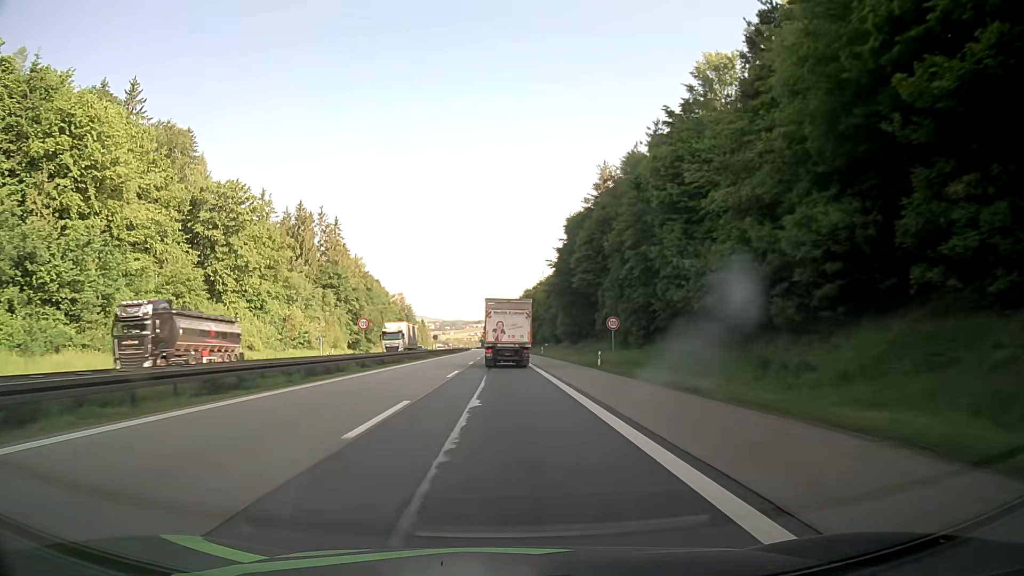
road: motorway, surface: asphalt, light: Day
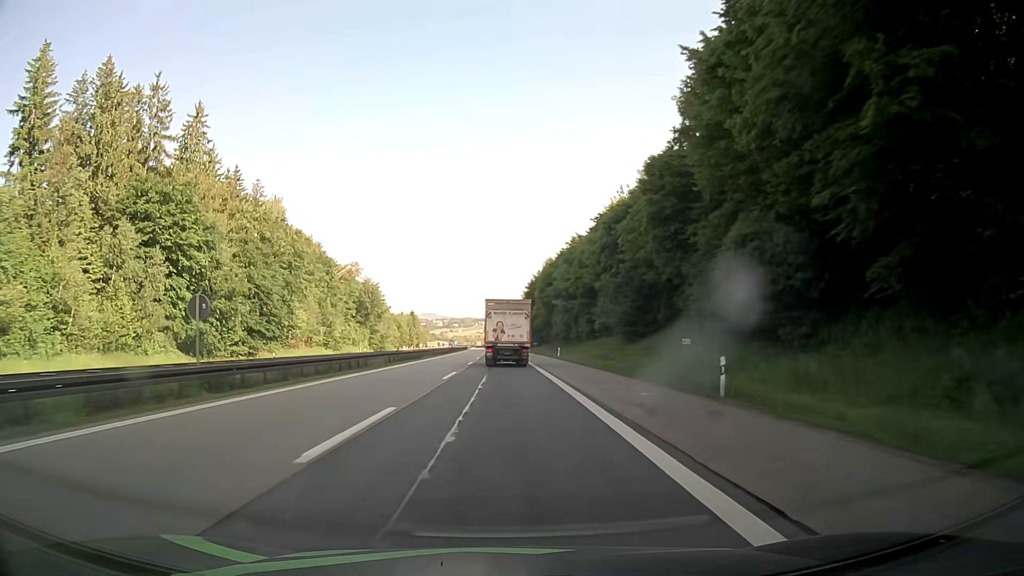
(-0.1, +74.0) m; 0°
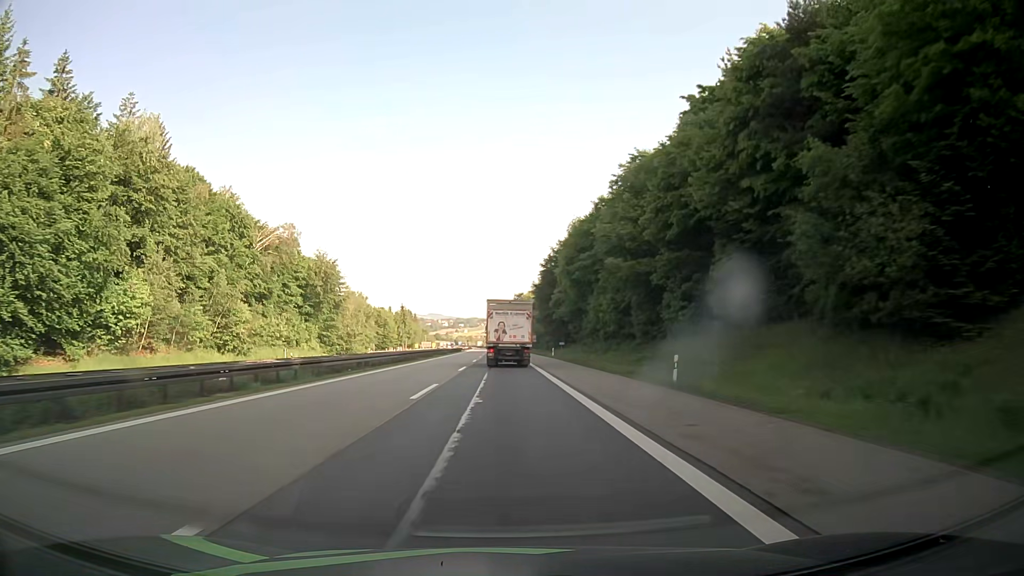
(-0.3, +45.2) m; -1°
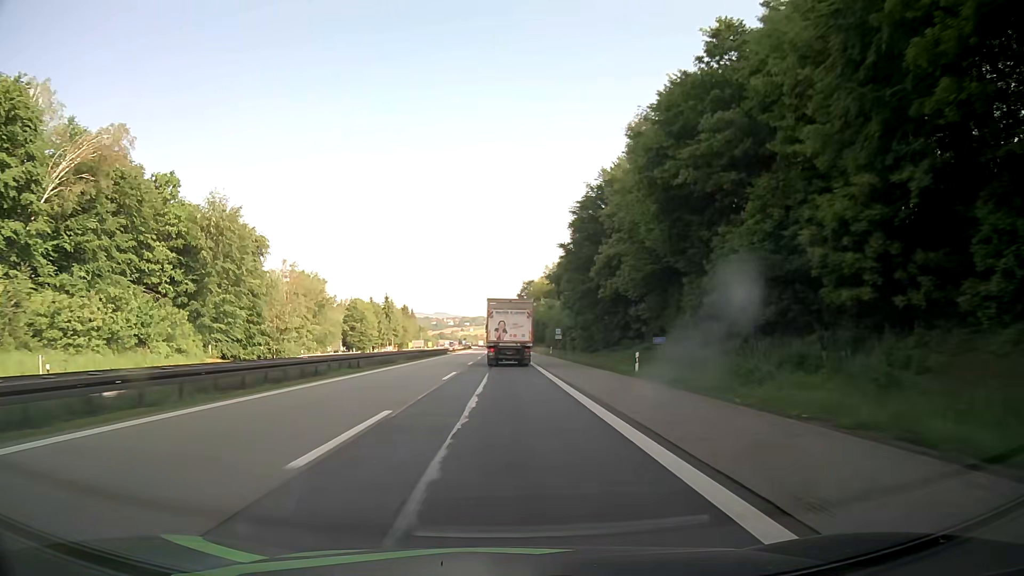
(-0.4, +45.4) m; -1°
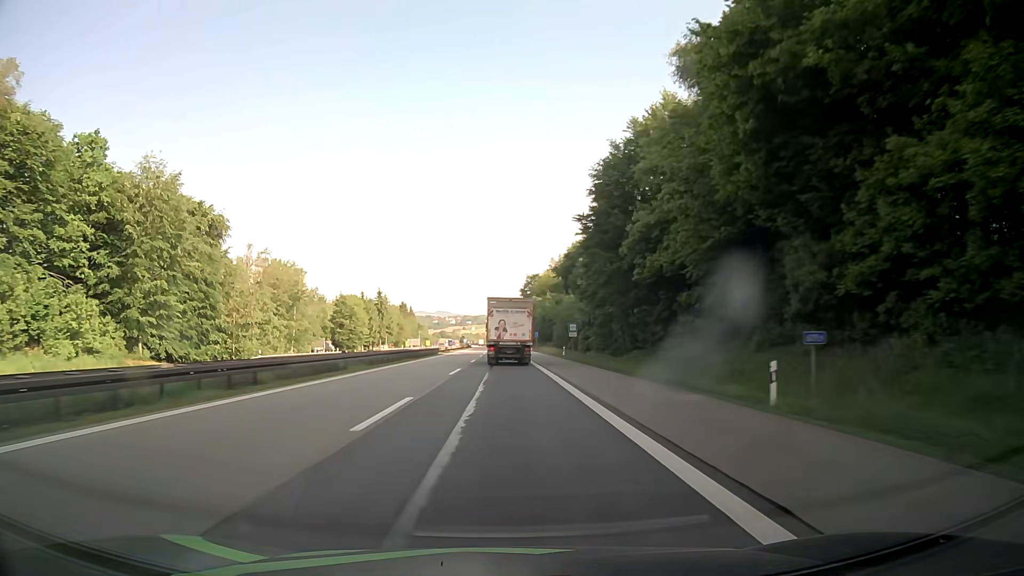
(0.0, +15.1) m; -1°
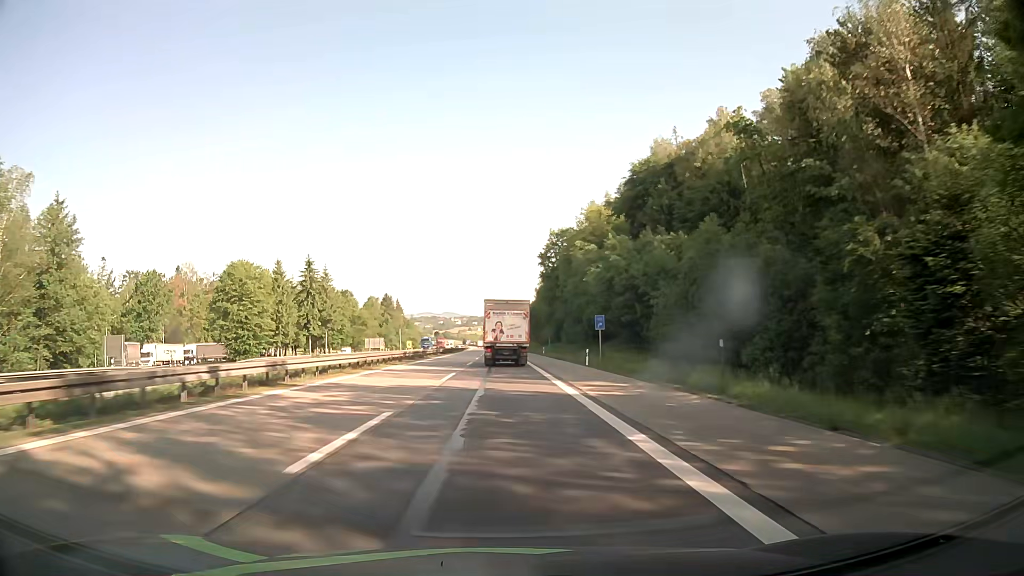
(0.0, +75.2) m; 0°
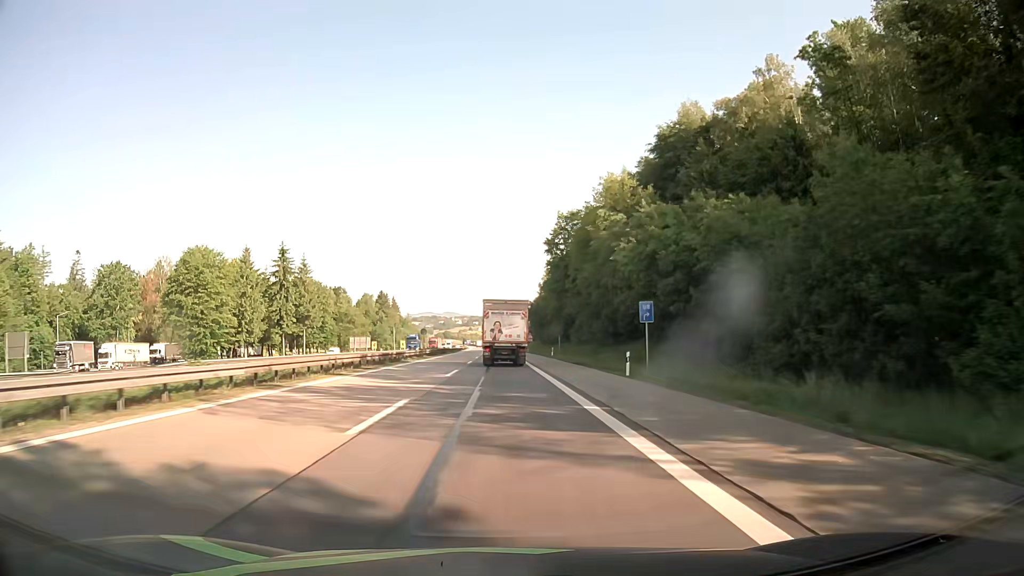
(0.0, +14.9) m; 0°
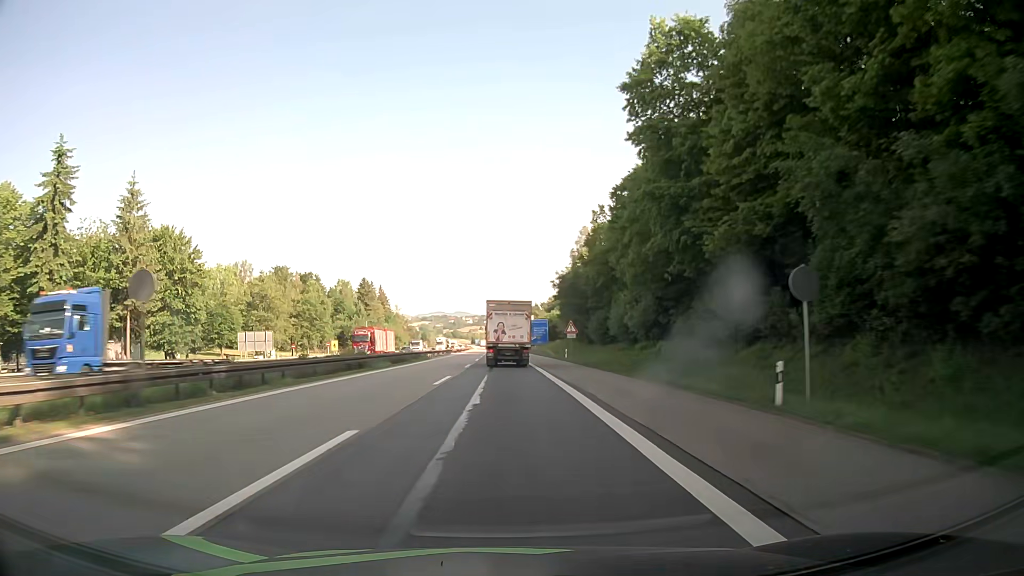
(-0.4, +59.8) m; -1°
(0, +10) (0, +20) (0, +30) (0, +40) (0, +50) (0, +60) (-1, +70) (-1, +80) (-1, +90) (-1, +100) m
